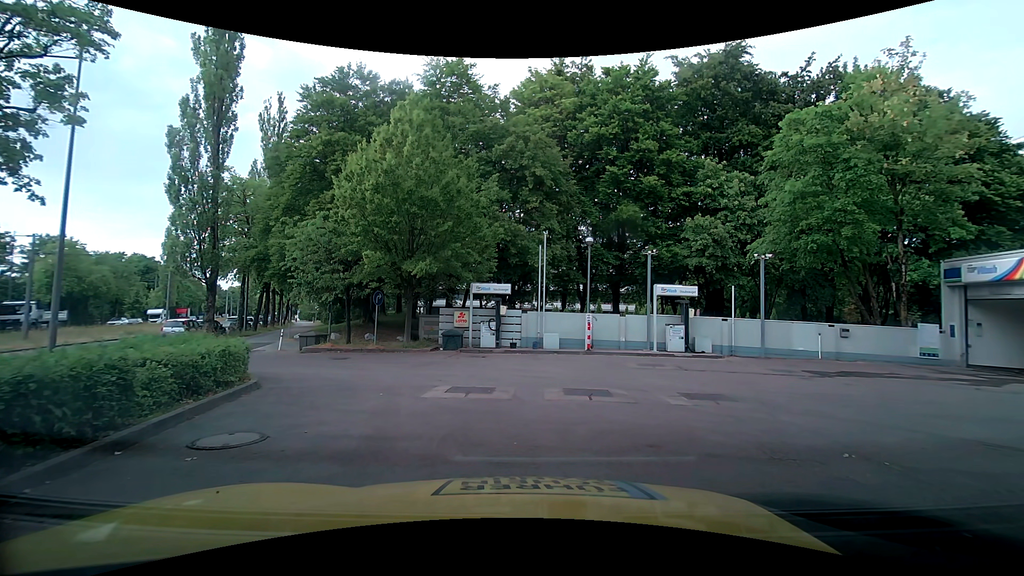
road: service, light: Day
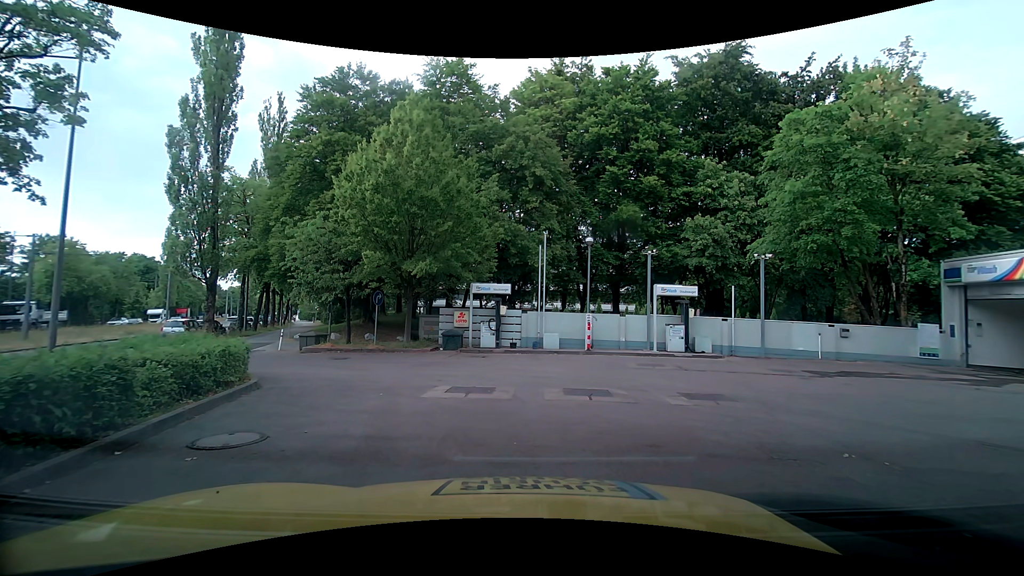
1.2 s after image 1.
(0.0, 0.0) m; 0°
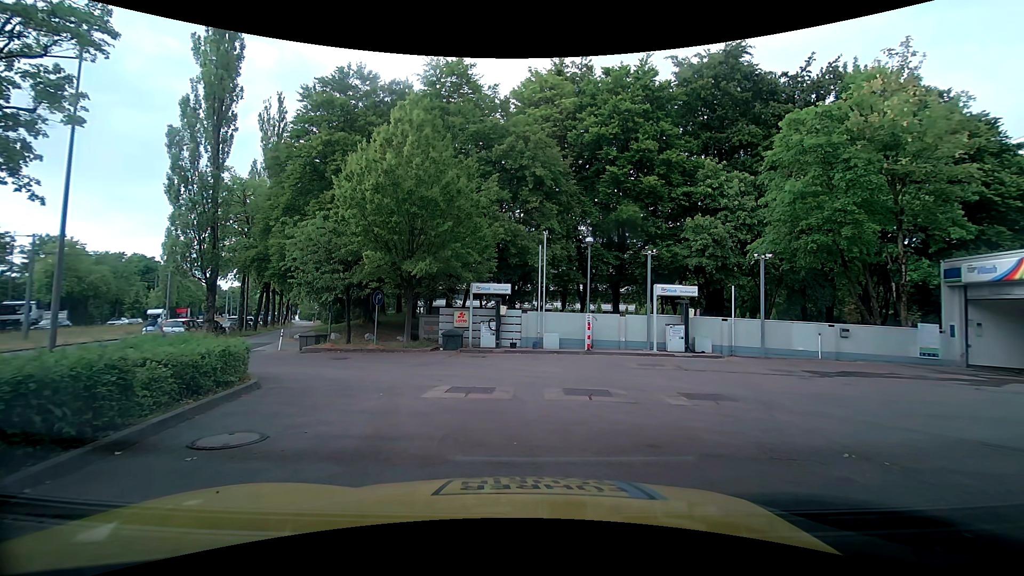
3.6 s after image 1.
(0.0, 0.0) m; 0°
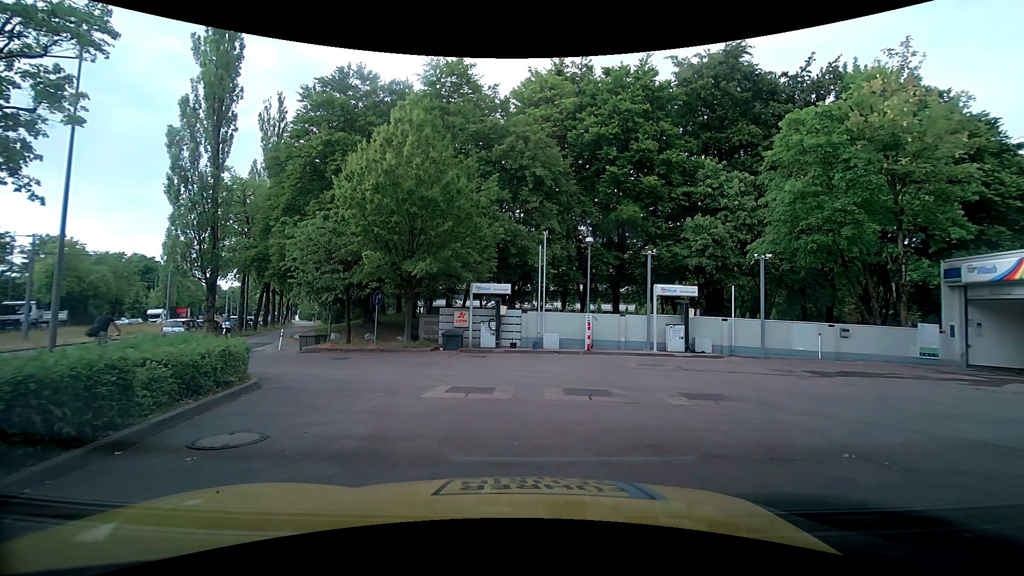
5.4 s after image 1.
(0.0, 0.0) m; 0°
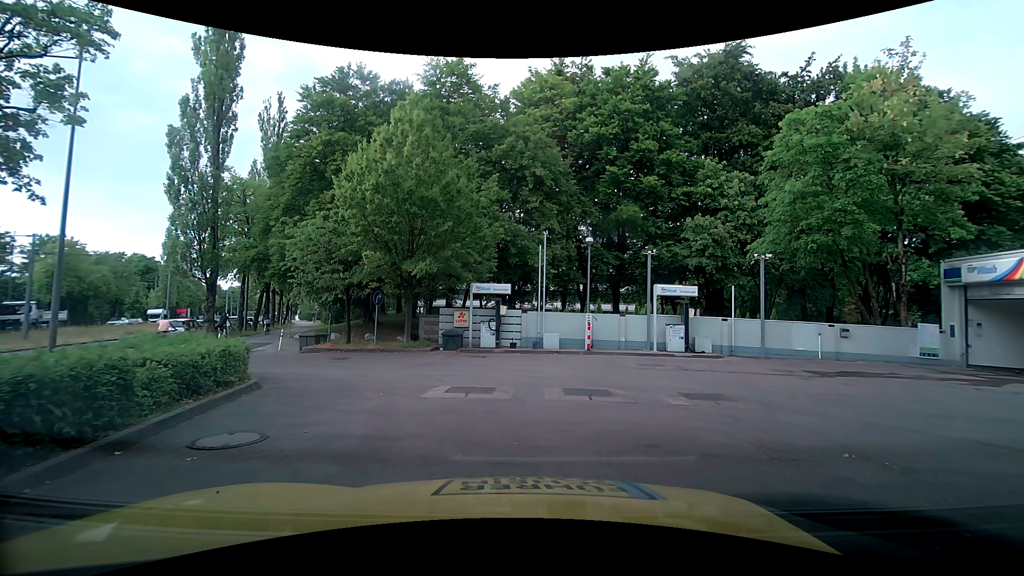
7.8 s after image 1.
(0.0, 0.0) m; 0°
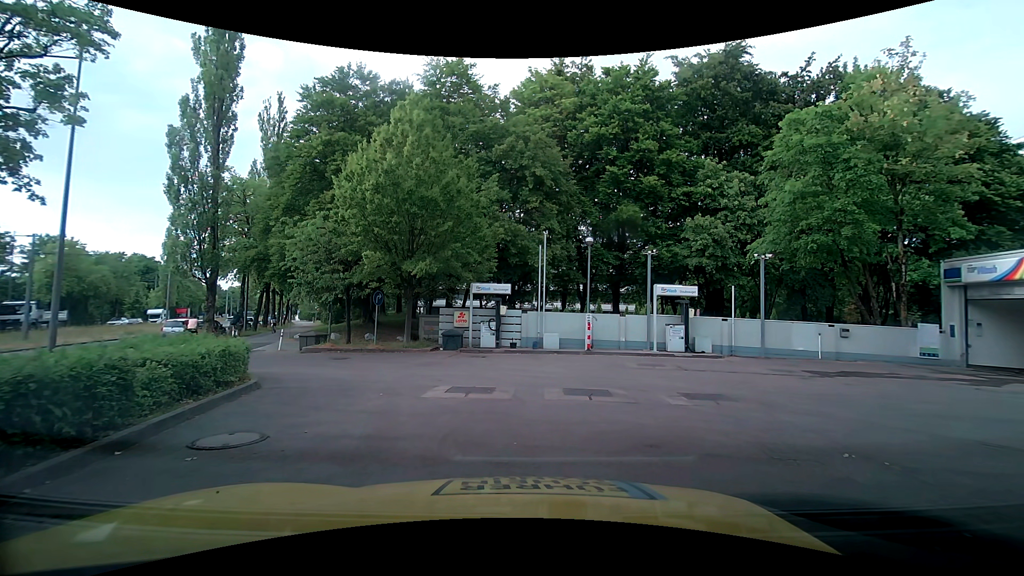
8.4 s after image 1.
(0.0, 0.0) m; 0°
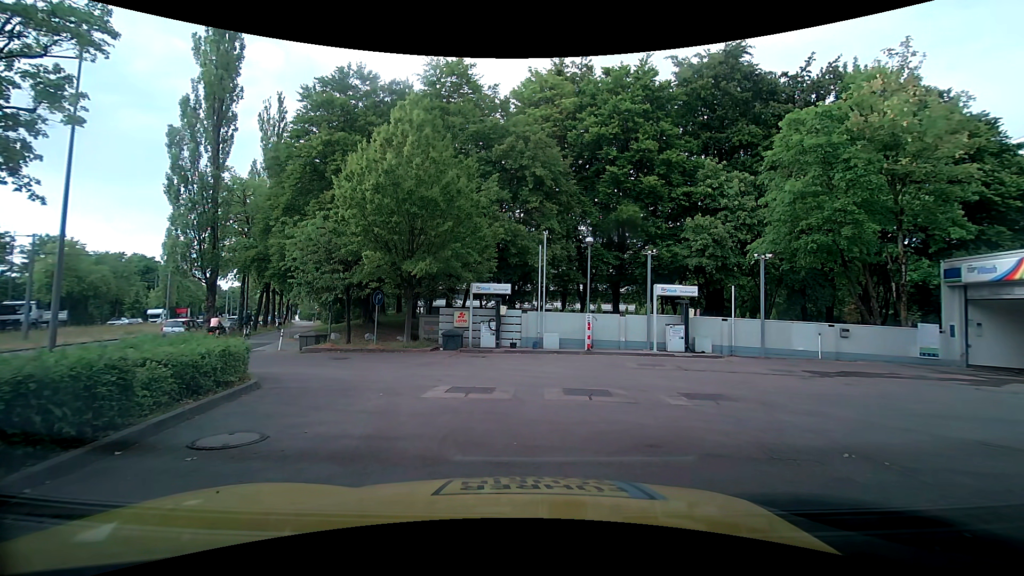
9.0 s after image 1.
(0.0, 0.0) m; 0°
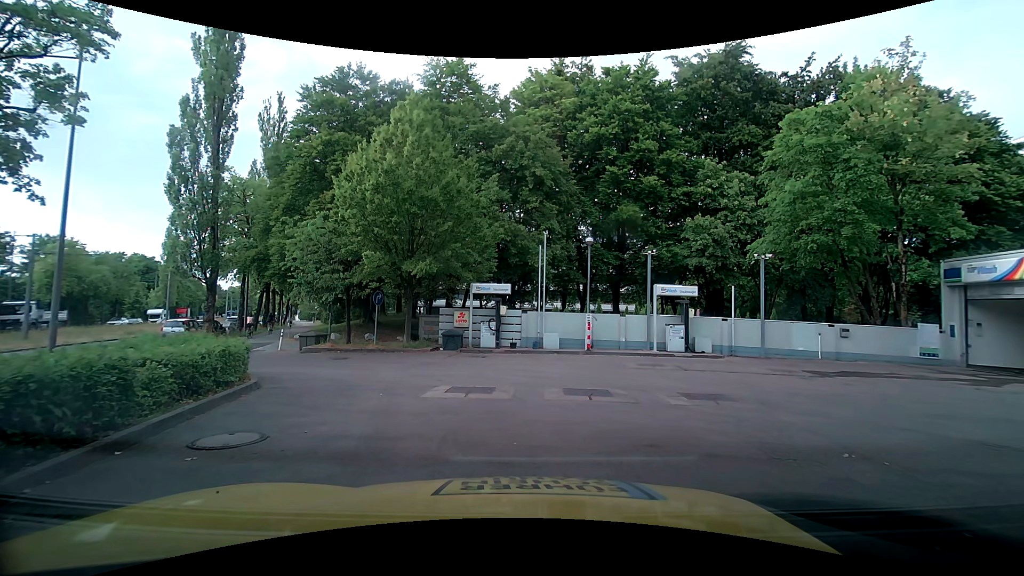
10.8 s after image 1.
(0.0, 0.0) m; 0°
